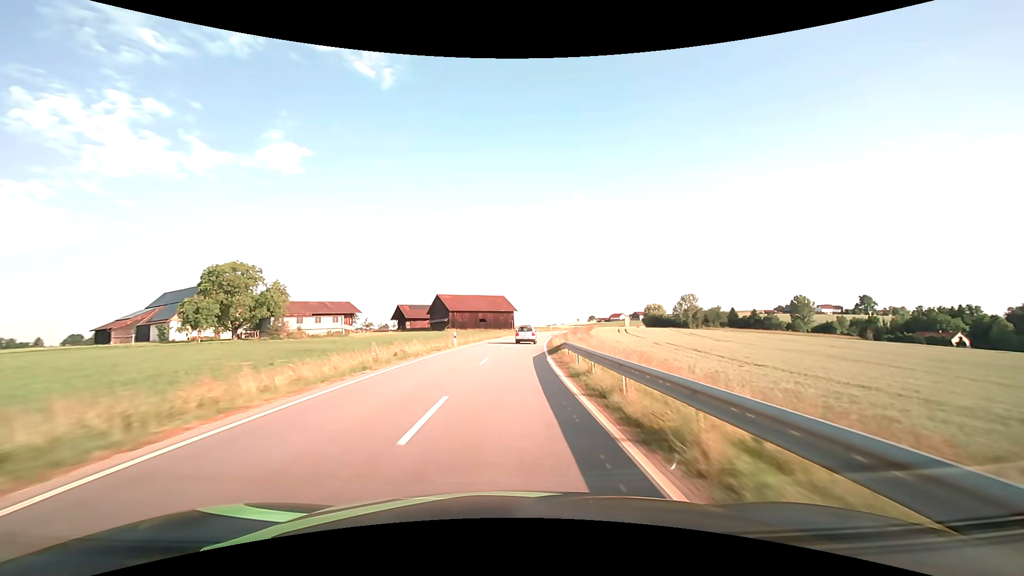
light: Day
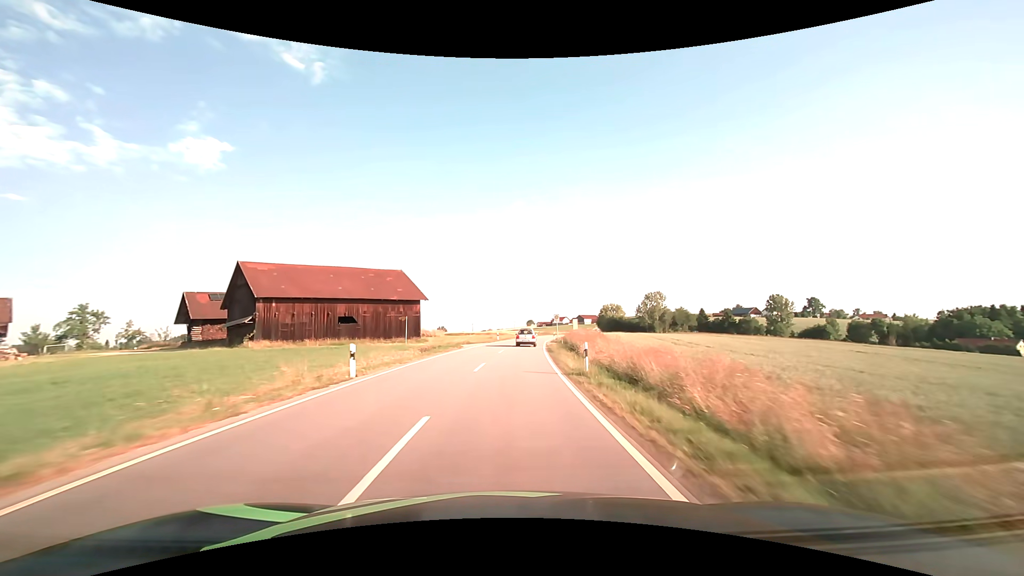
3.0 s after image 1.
(+3.9, +62.7) m; +7°
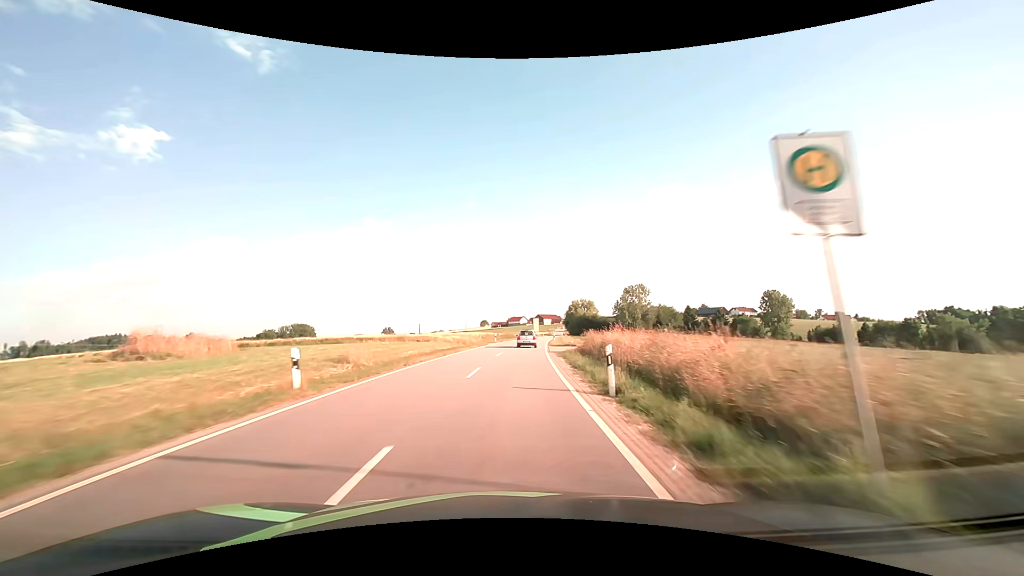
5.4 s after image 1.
(+2.5, +50.5) m; +6°
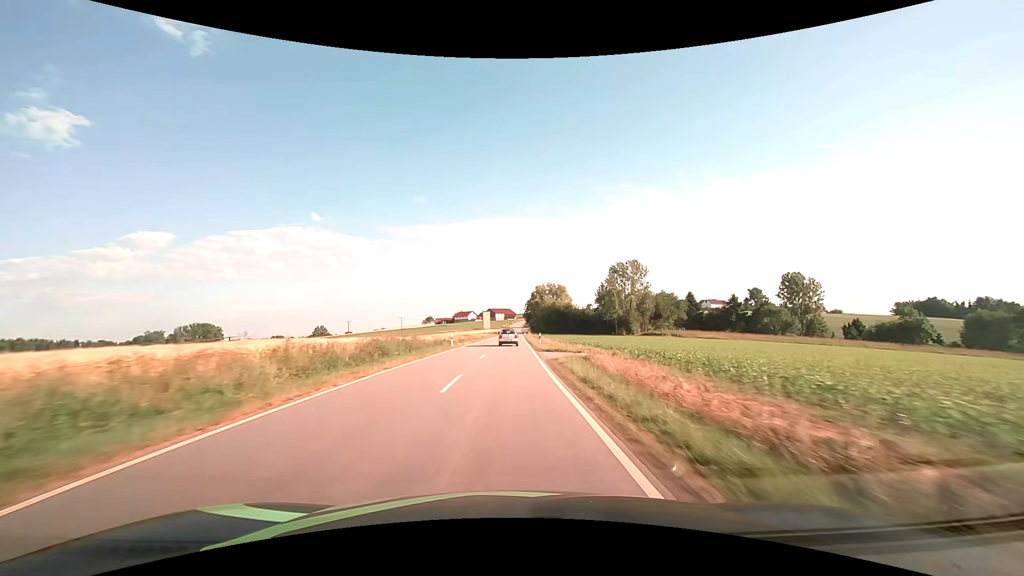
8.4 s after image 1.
(+3.7, +64.2) m; +6°
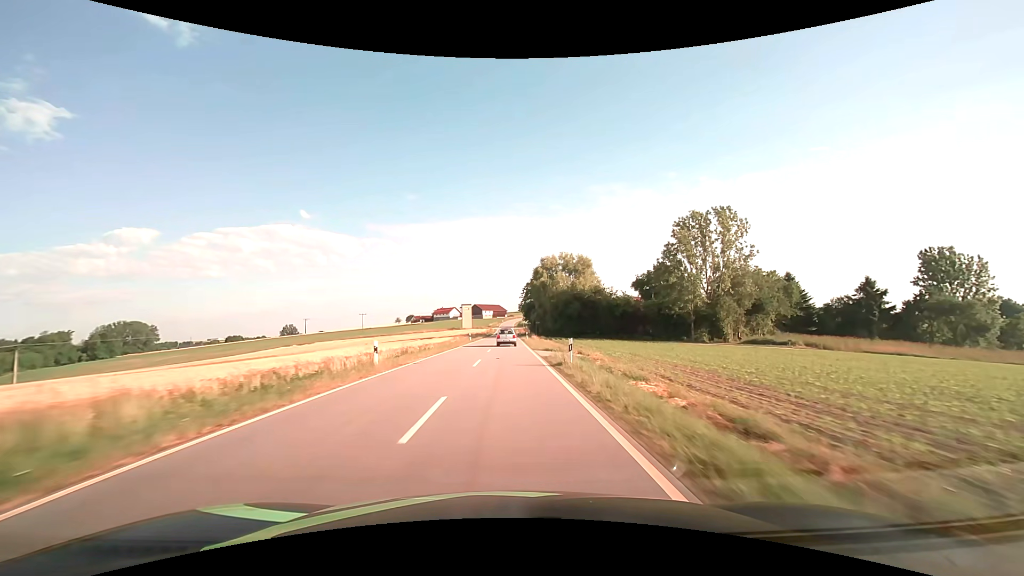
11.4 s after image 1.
(+0.7, +65.7) m; +1°
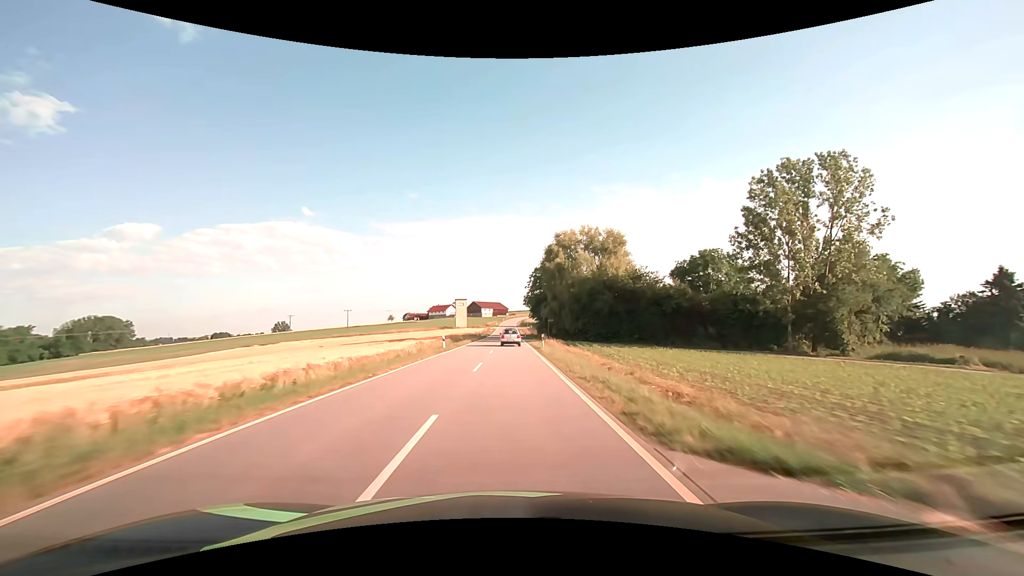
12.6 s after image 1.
(-0.1, +26.4) m; 0°
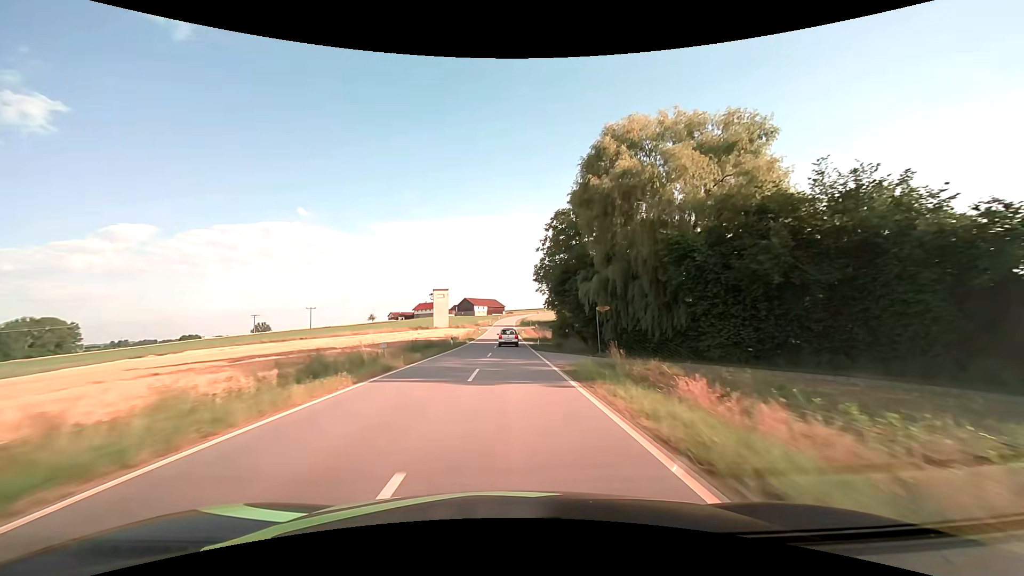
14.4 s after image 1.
(+0.1, +39.7) m; 0°
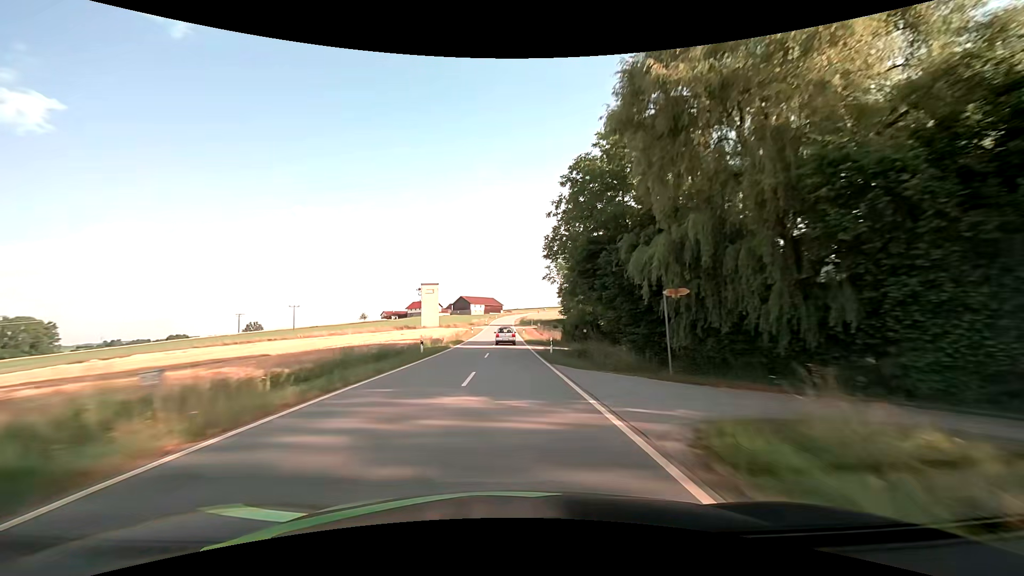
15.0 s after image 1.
(0.0, +13.2) m; 0°
(0, +10) (0, +20) (0, +30) (0, +40) (0, +50) (0, +60) (0, +70) (0, +80) (0, +90) (0, +100) m
